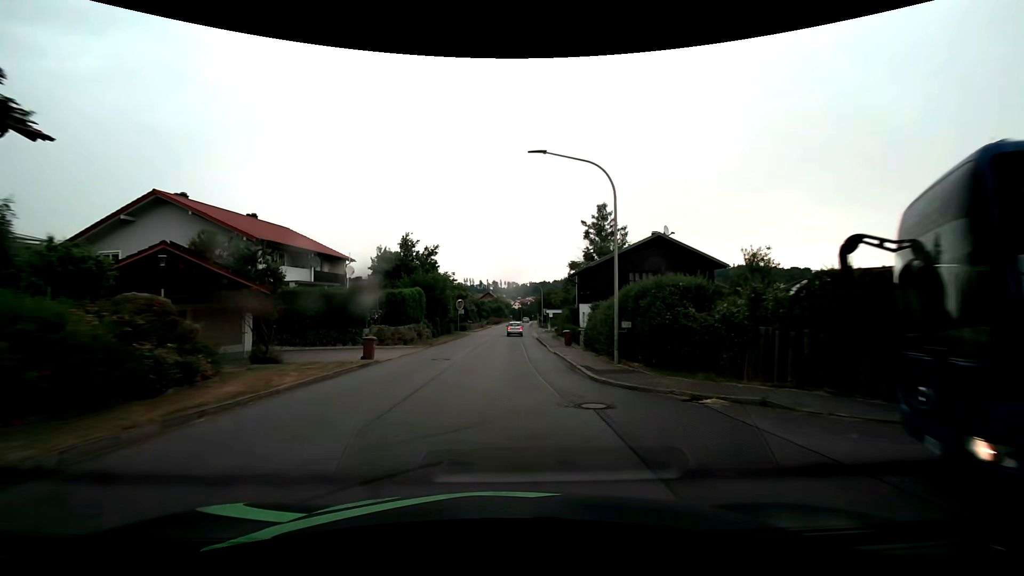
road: tertiary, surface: asphalt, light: Day
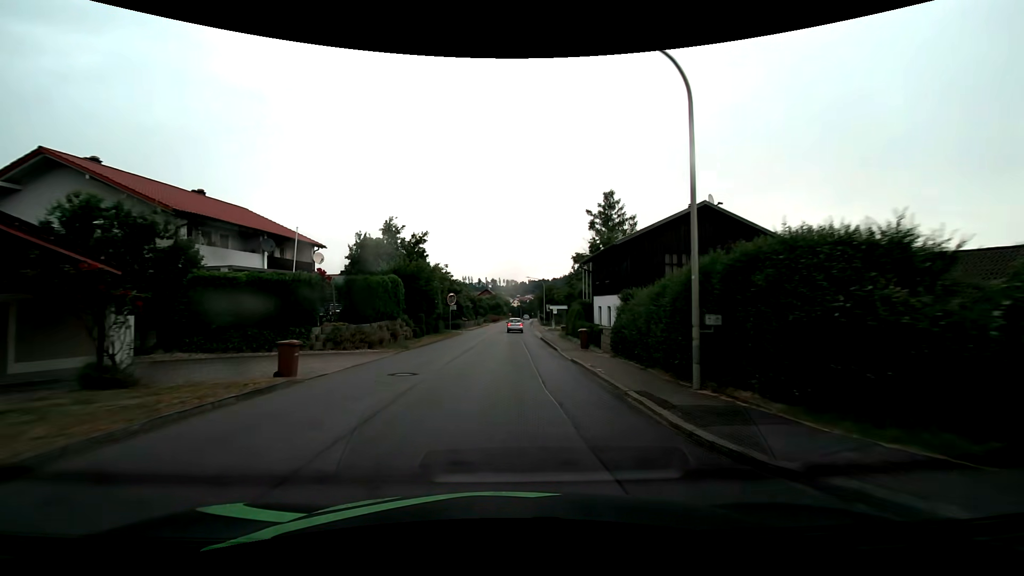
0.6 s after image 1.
(0.0, +7.2) m; +1°
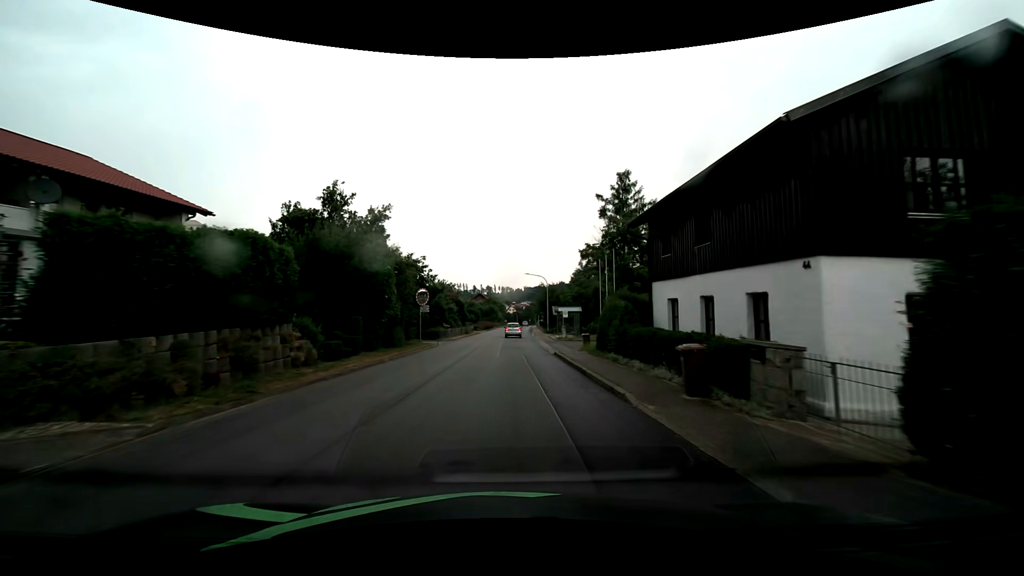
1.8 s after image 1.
(0.0, +14.4) m; 0°
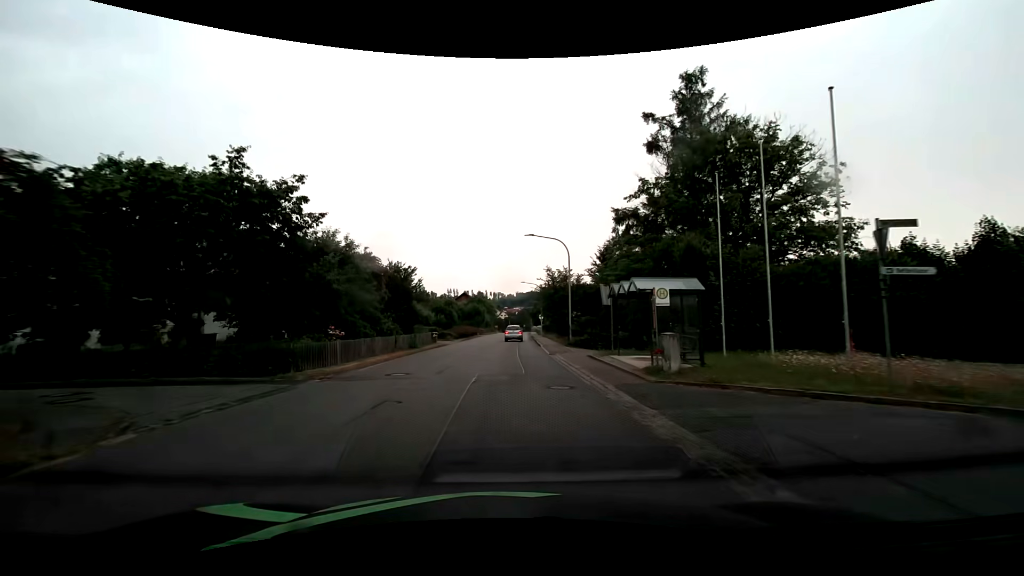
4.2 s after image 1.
(+0.3, +29.1) m; +1°
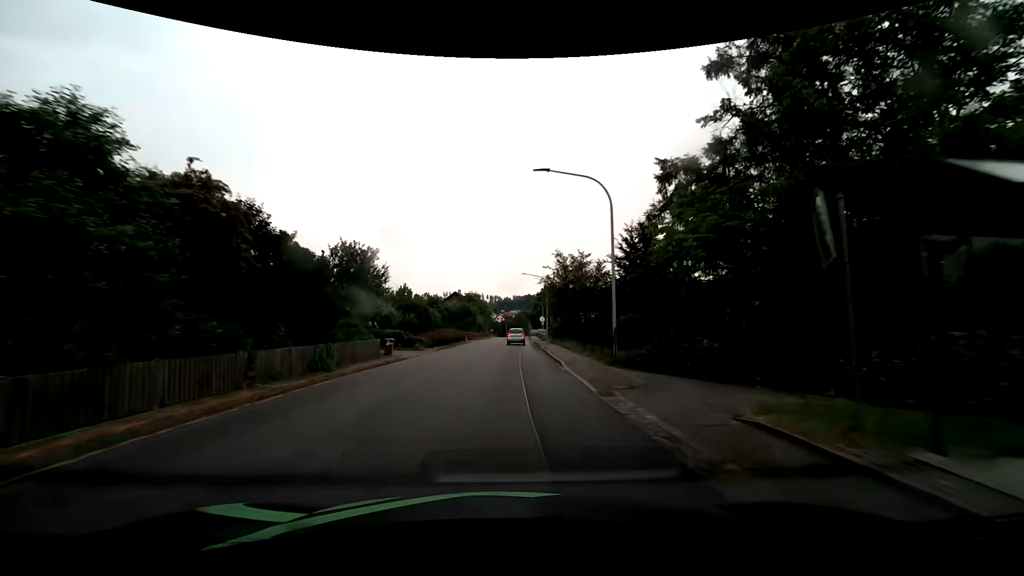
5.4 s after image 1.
(+0.1, +14.6) m; +1°
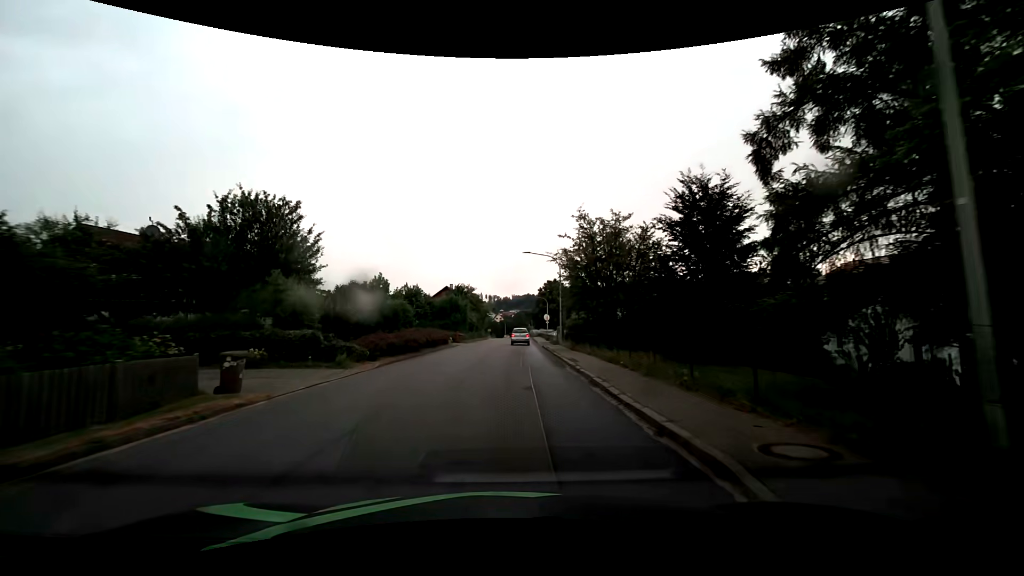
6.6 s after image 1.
(0.0, +14.6) m; 0°
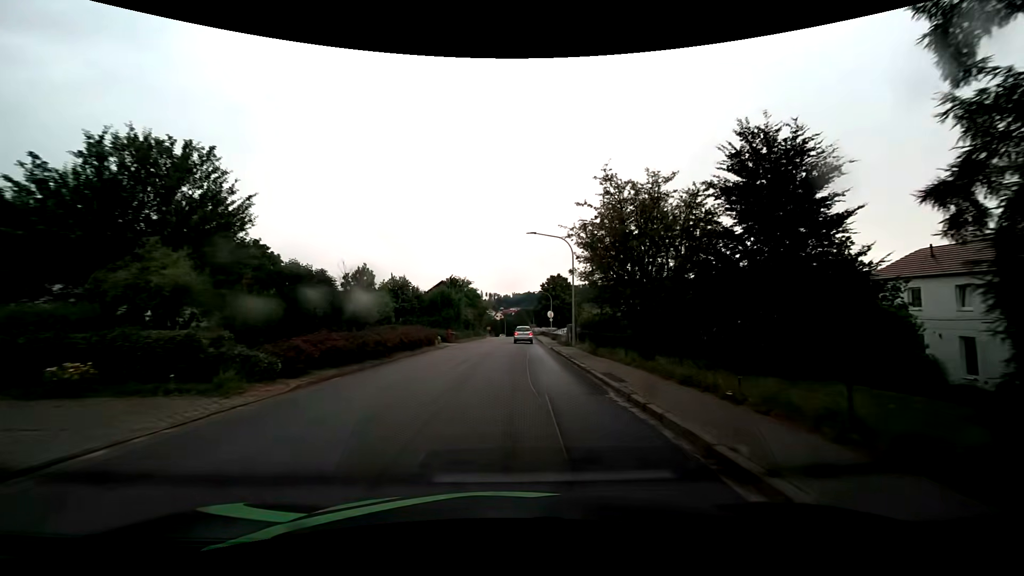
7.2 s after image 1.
(0.0, +7.3) m; 0°
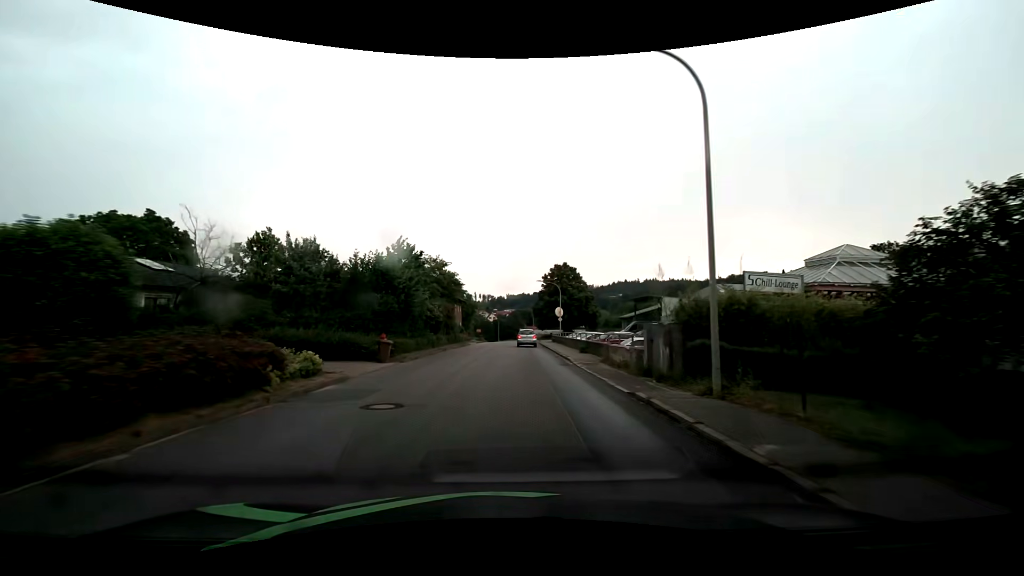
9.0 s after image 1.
(+0.1, +21.8) m; +1°
(0, +10) (0, +20) (0, +30) (+1, +40) (+1, +50) (+1, +60) (+1, +70) (+1, +80) (+1, +90) (+1, +100) m
